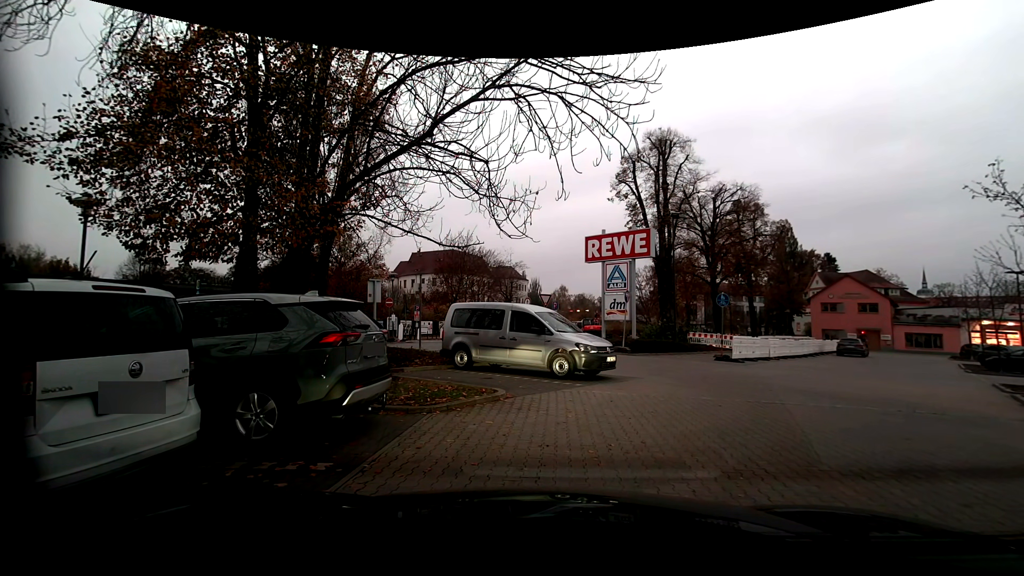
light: Sunrise
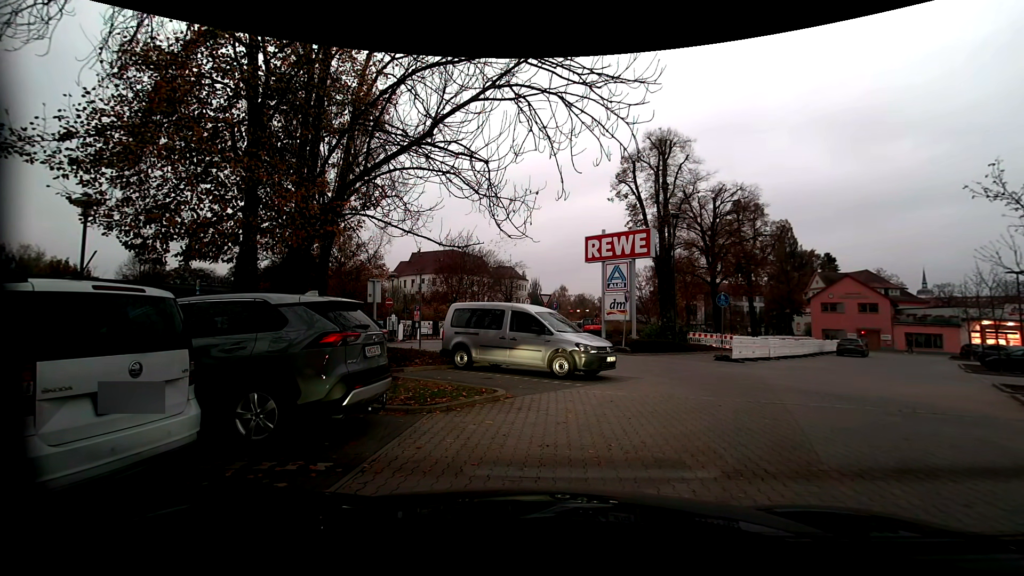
(0.0, 0.0) m; 0°
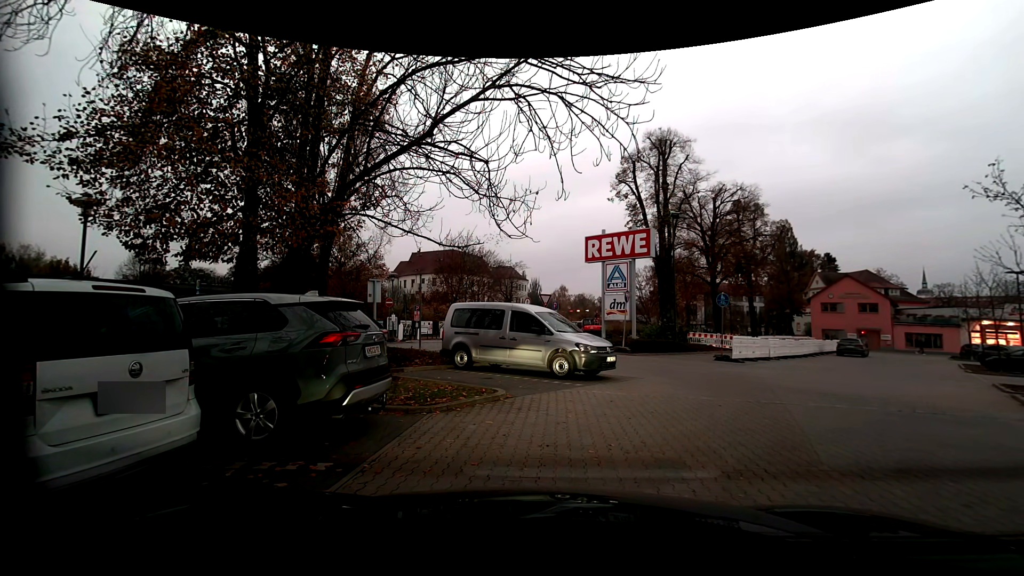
(0.0, 0.0) m; 0°
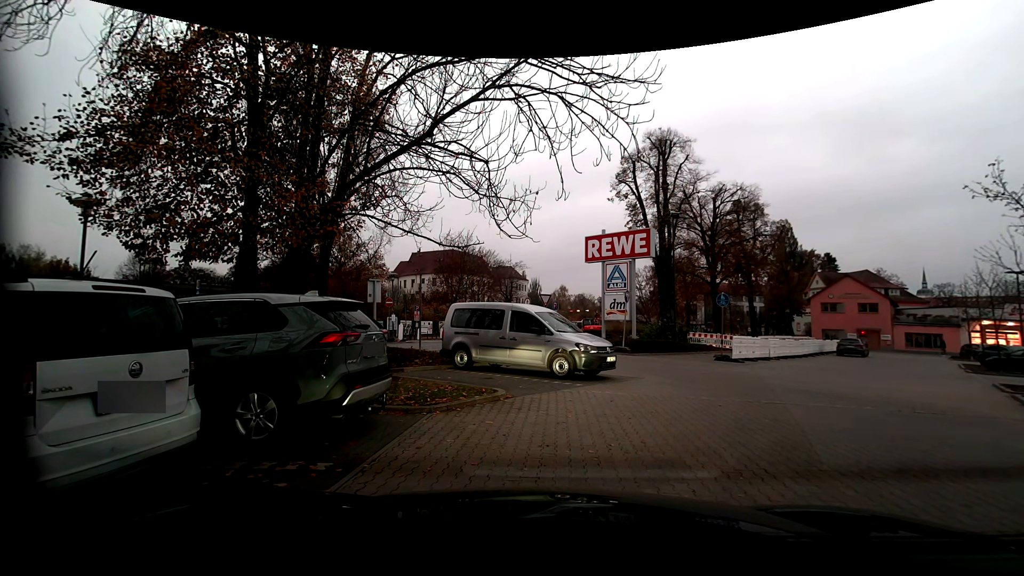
(0.0, 0.0) m; 0°
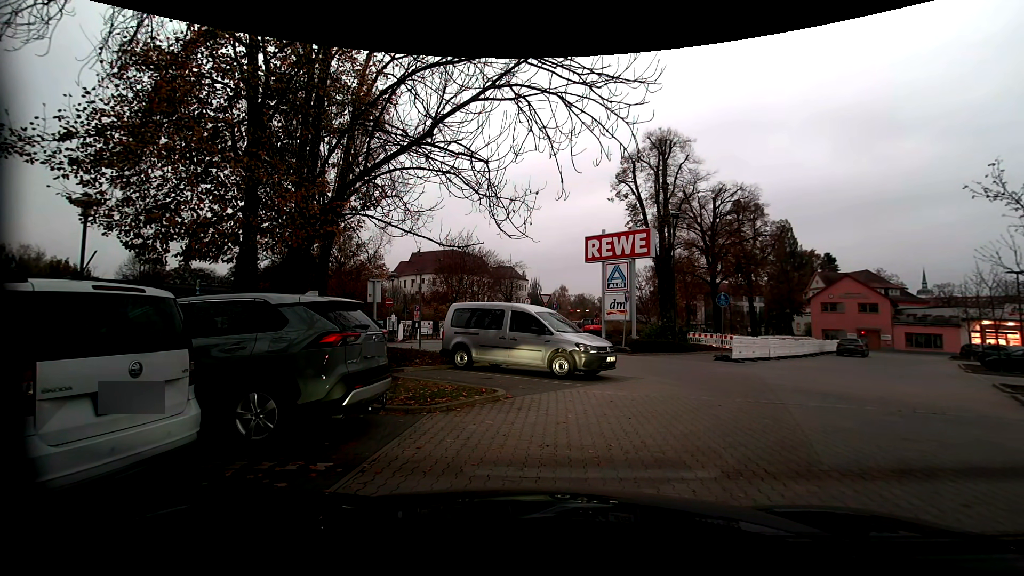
(0.0, 0.0) m; 0°
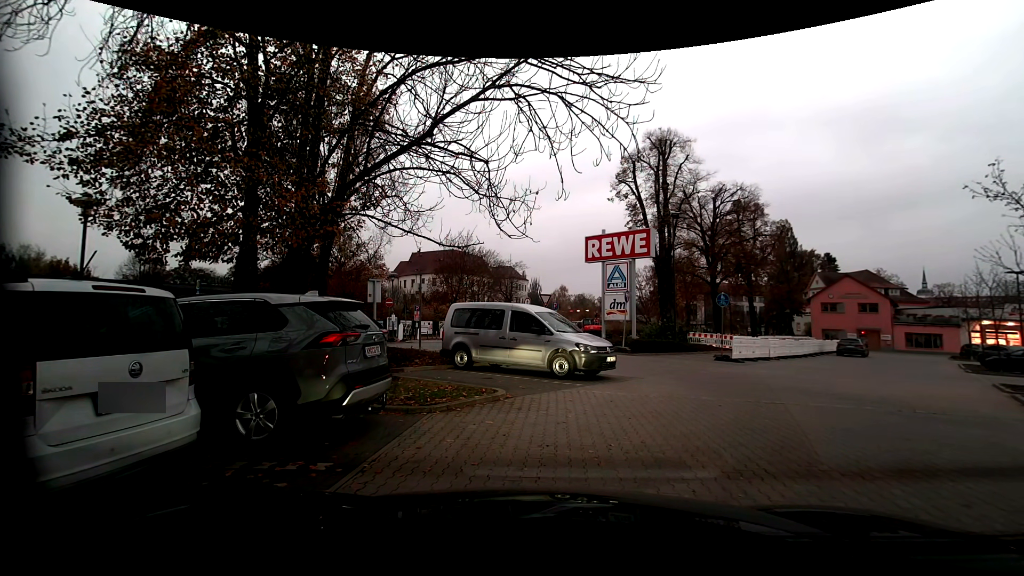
(0.0, 0.0) m; 0°
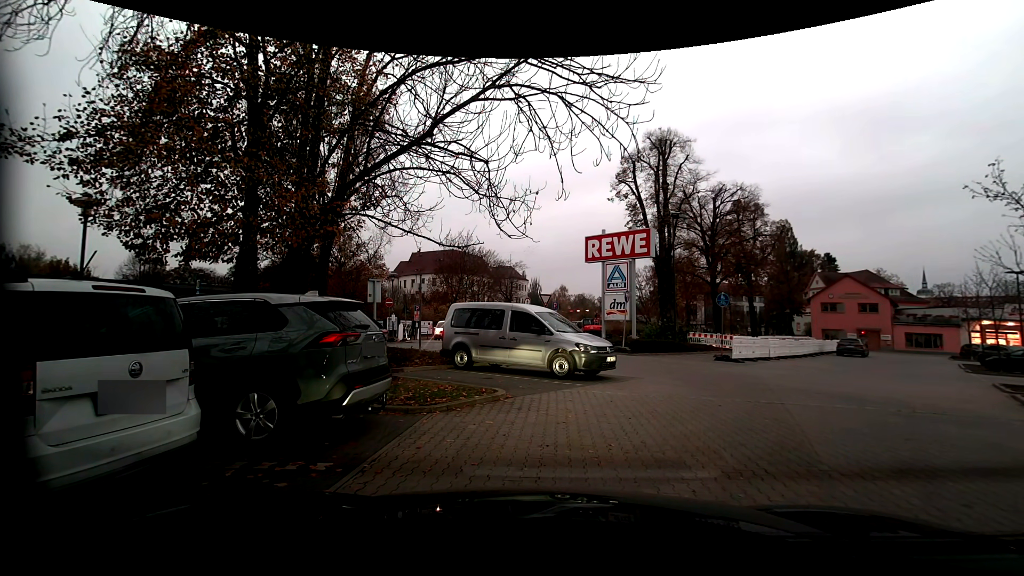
(0.0, 0.0) m; 0°
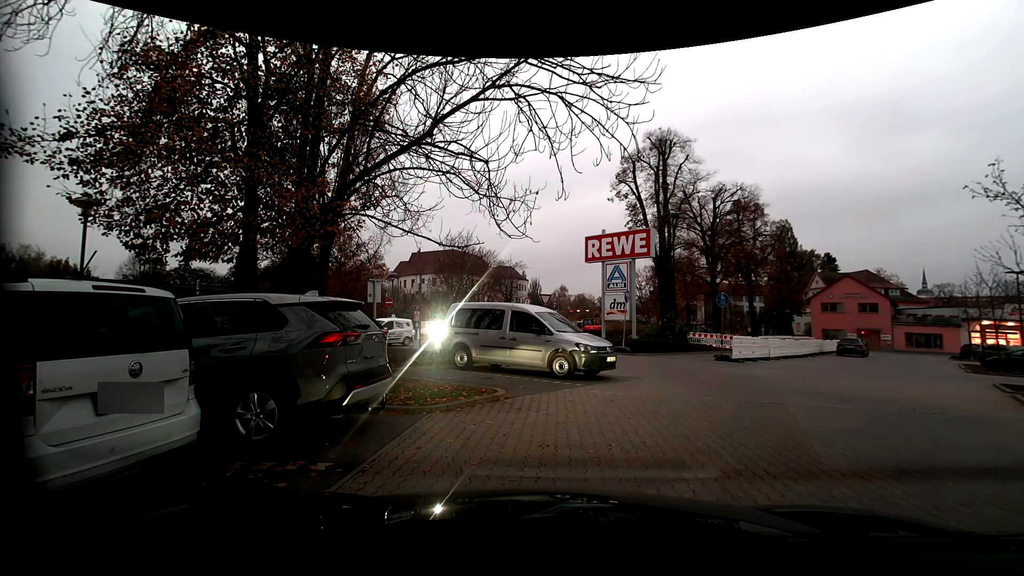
(0.0, 0.0) m; 0°
